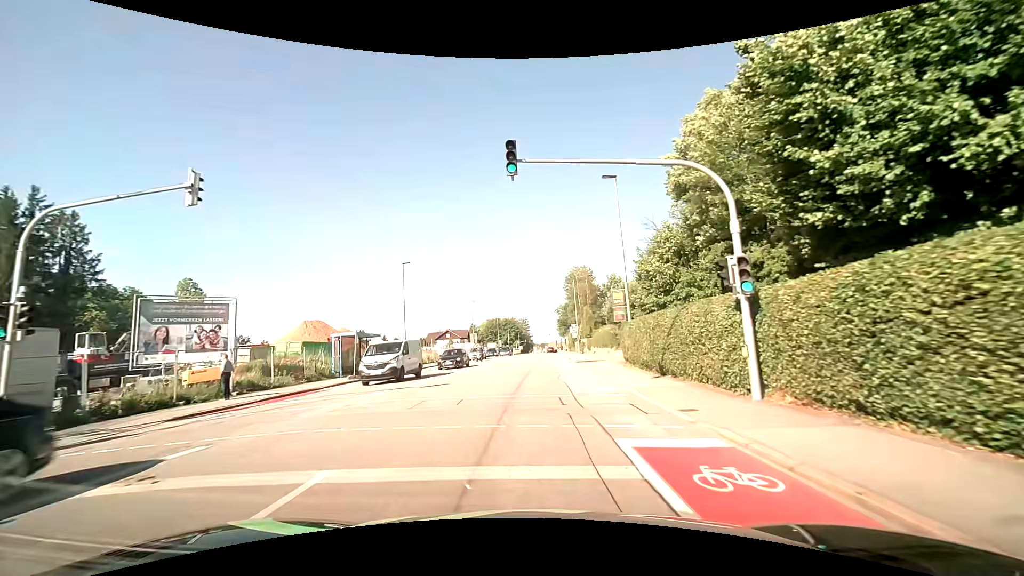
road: tertiary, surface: asphalt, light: Day
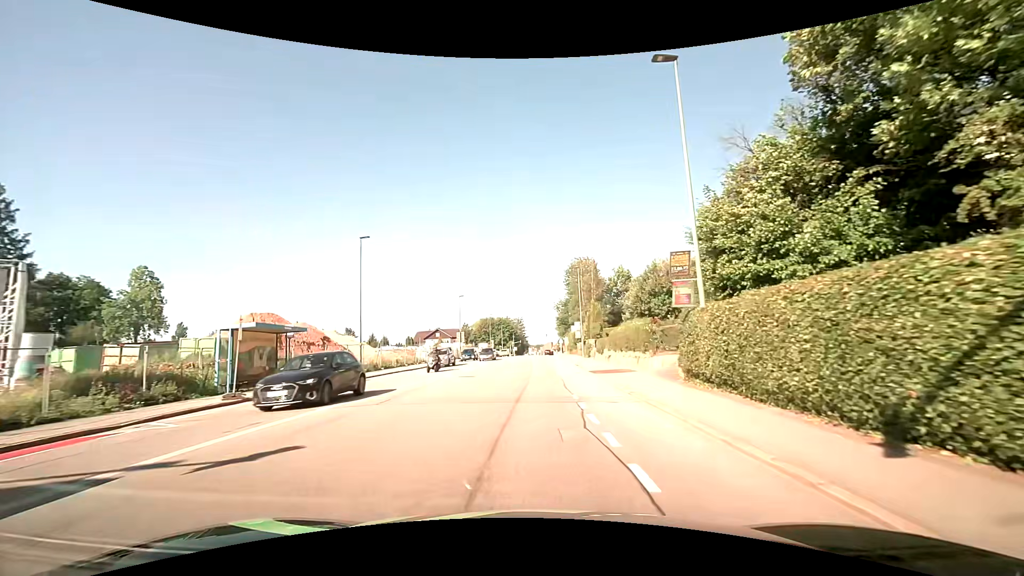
(+0.1, +11.6) m; +1°
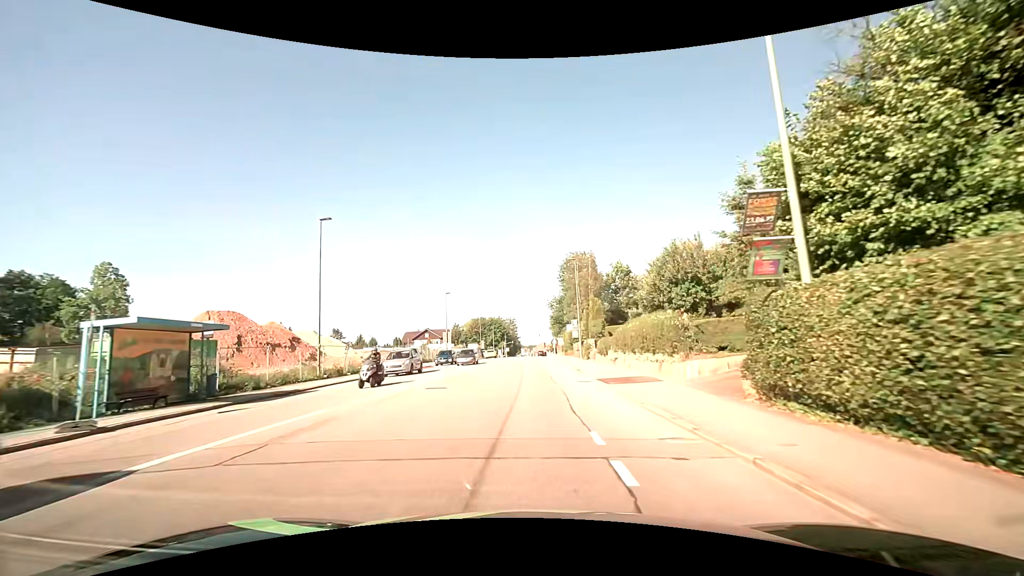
(0.0, +5.9) m; +1°
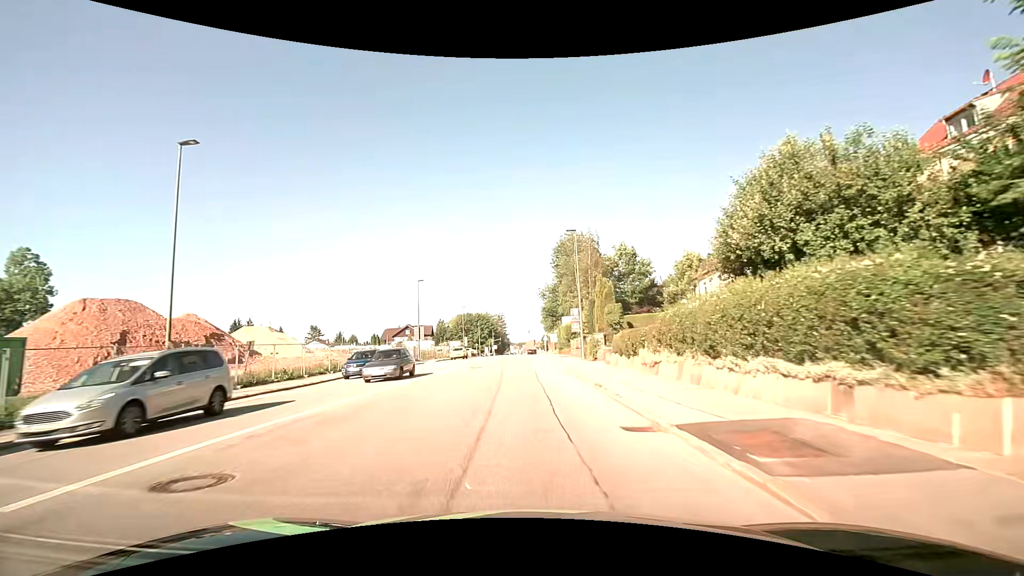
(+0.1, +12.1) m; +1°
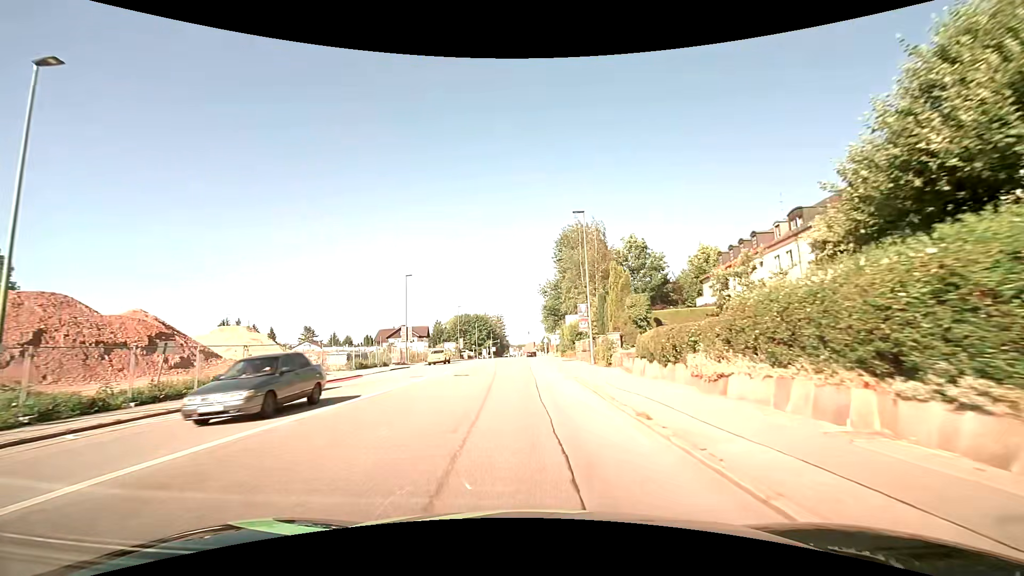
(0.0, +6.2) m; 0°
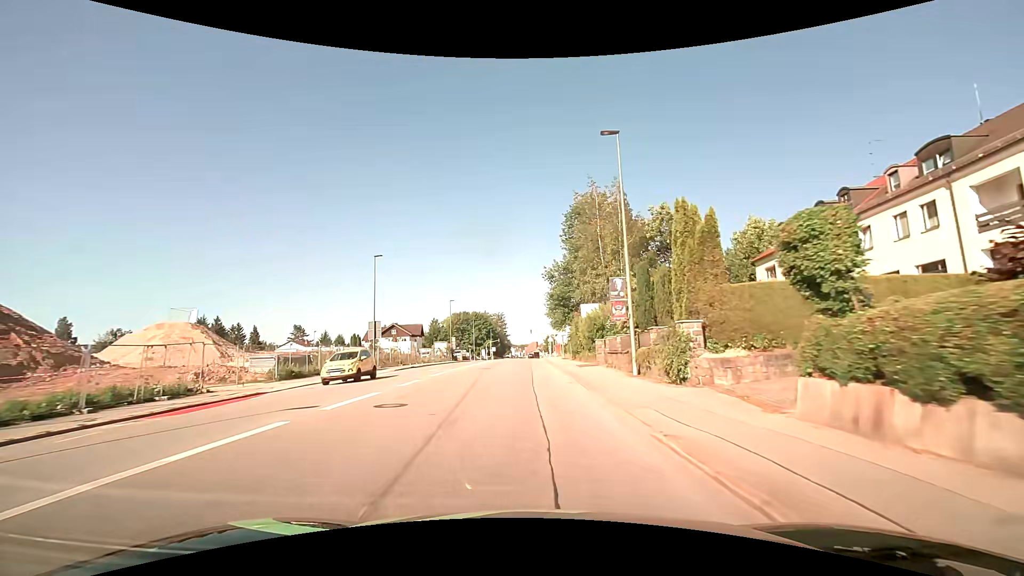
(0.0, +12.7) m; 0°
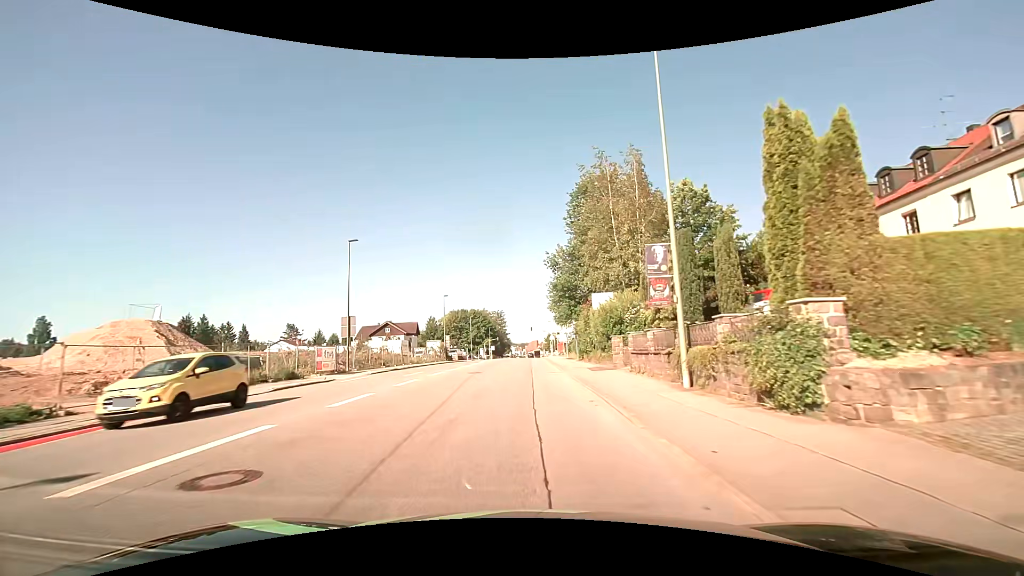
(0.0, +6.5) m; 0°
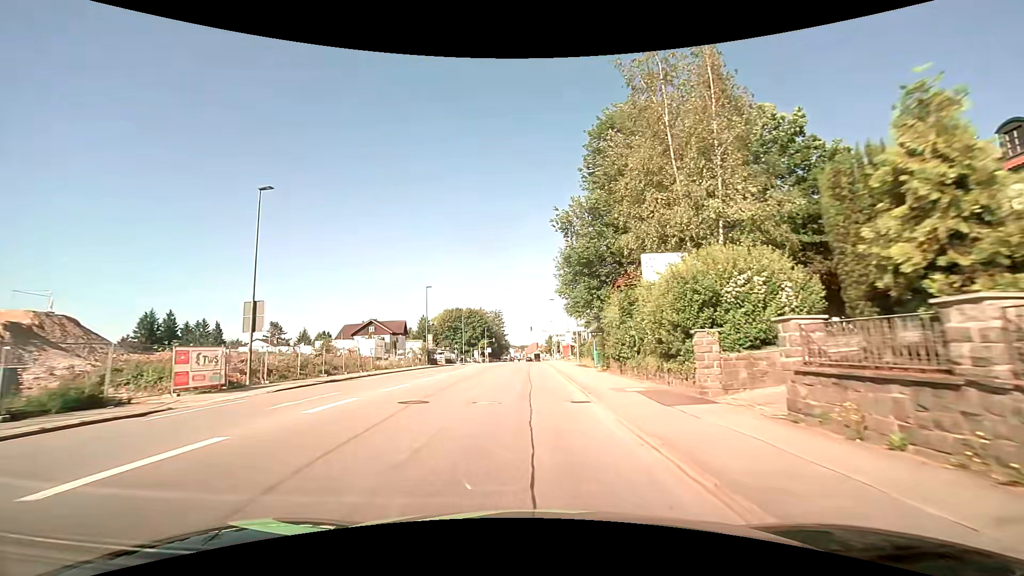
(0.0, +13.3) m; 0°
